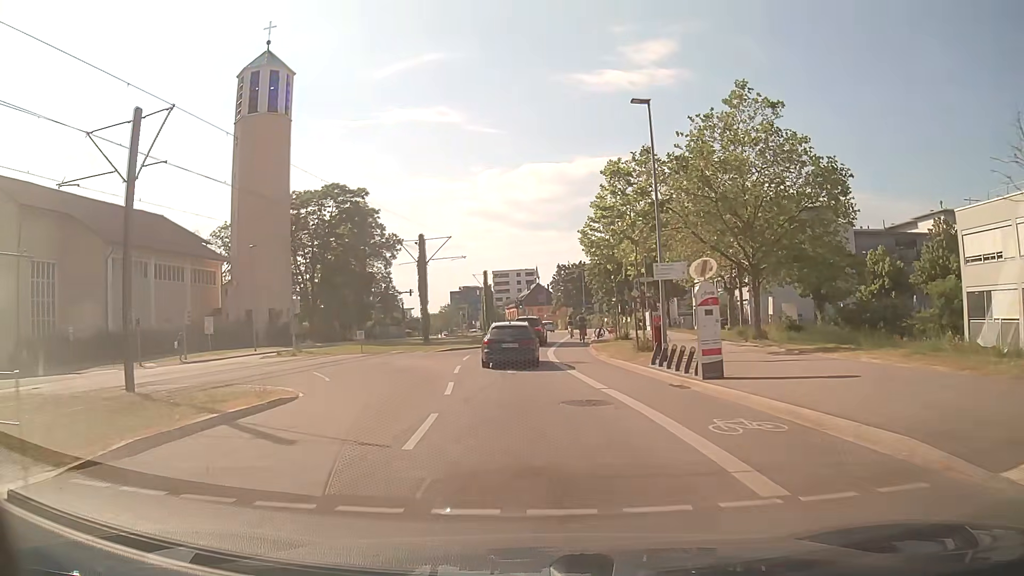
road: secondary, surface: asphalt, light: Day
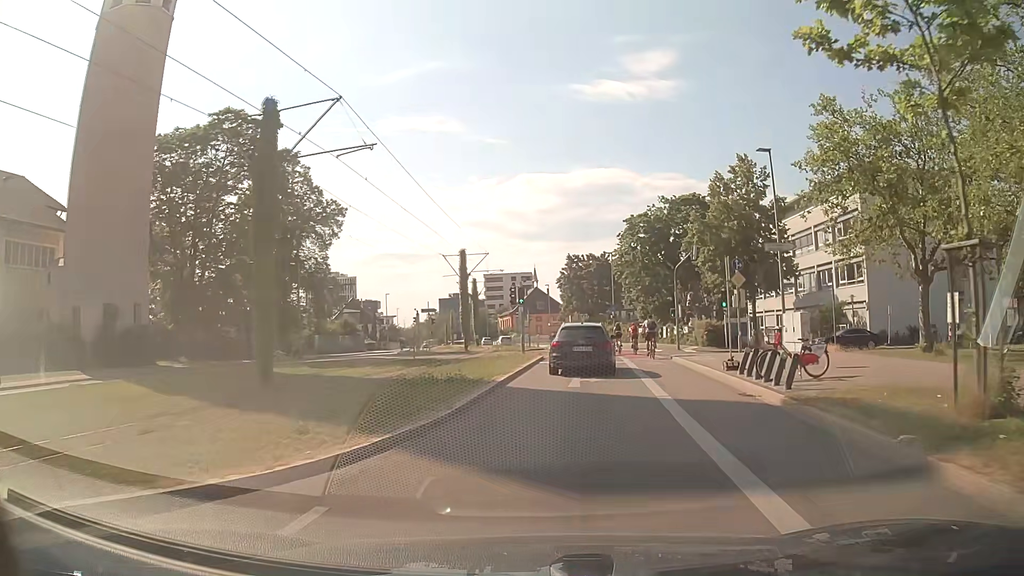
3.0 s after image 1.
(-1.2, +29.6) m; 0°
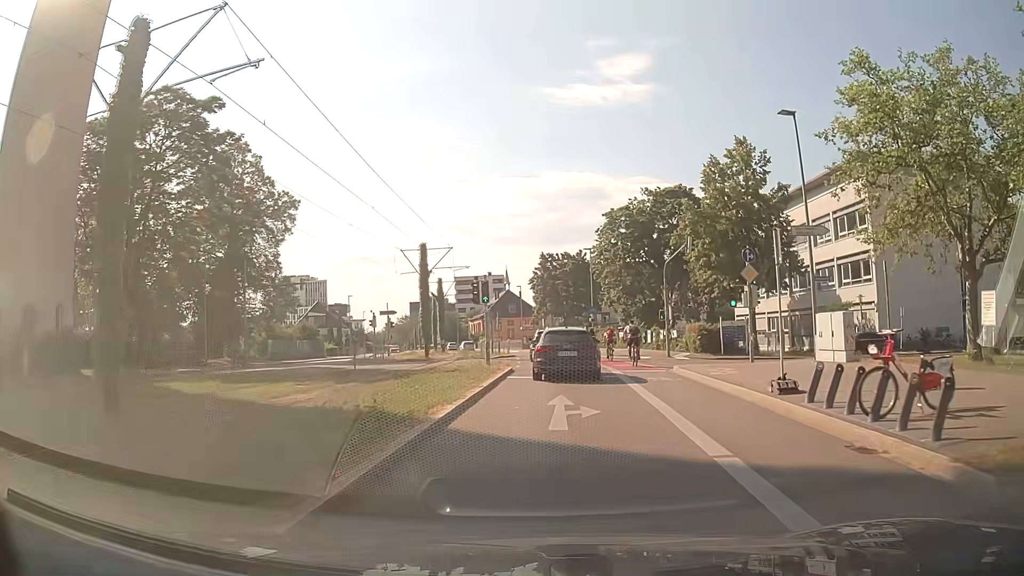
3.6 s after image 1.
(+0.1, +5.8) m; +3°
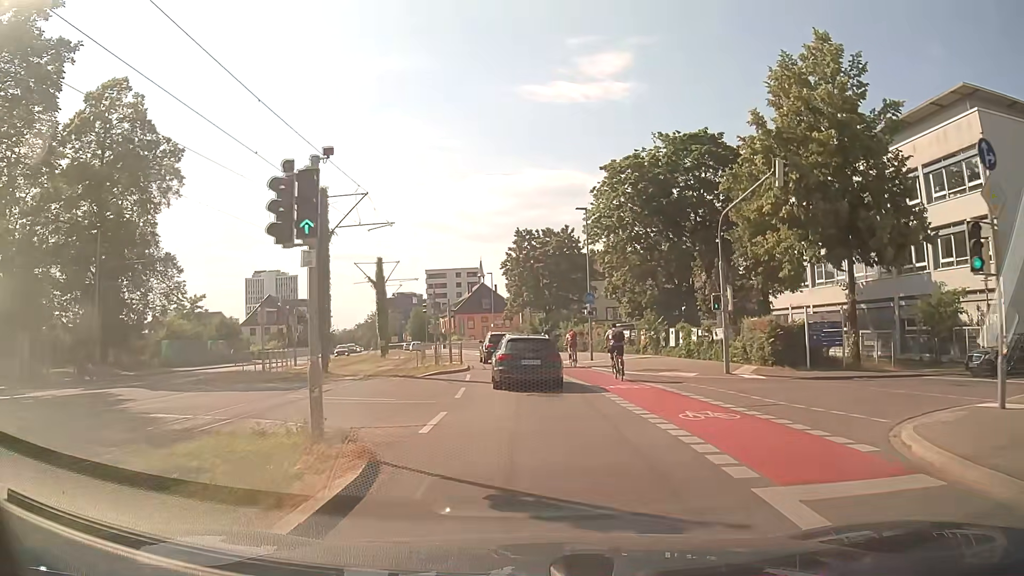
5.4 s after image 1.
(+0.5, +17.0) m; +2°
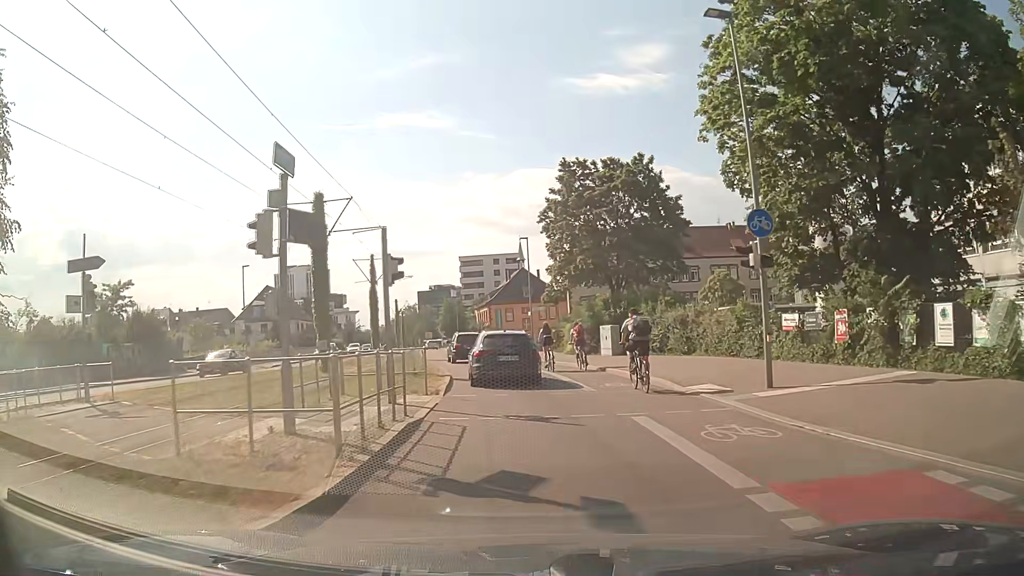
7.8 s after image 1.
(-0.7, +22.3) m; -4°
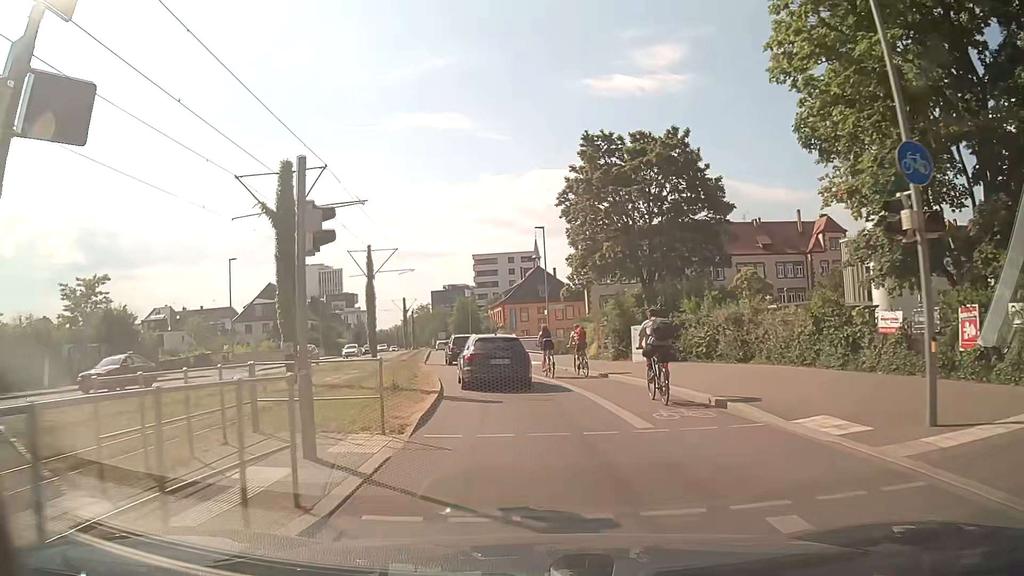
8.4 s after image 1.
(-0.1, +5.6) m; -1°
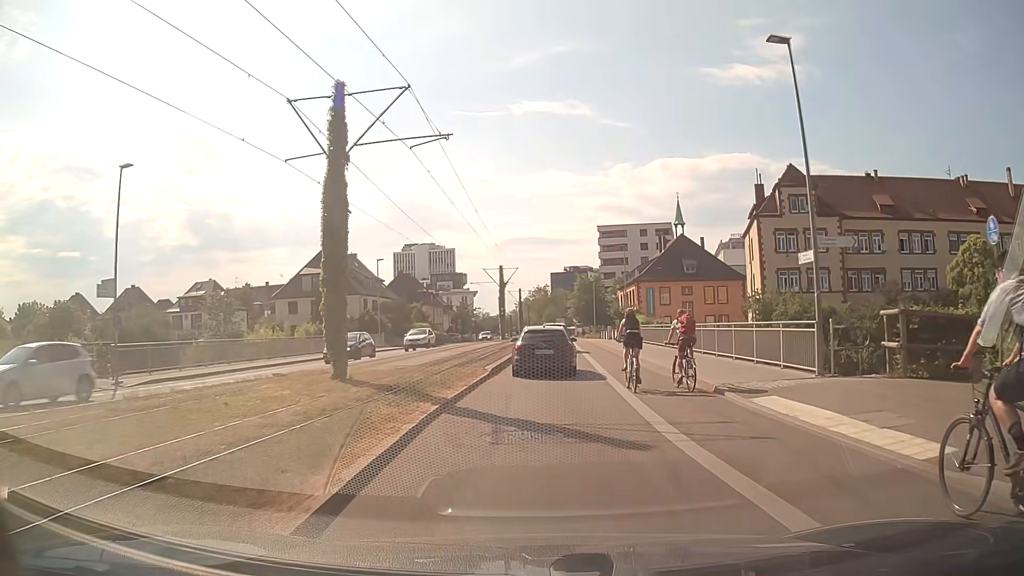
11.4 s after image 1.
(-2.7, +28.0) m; -10°
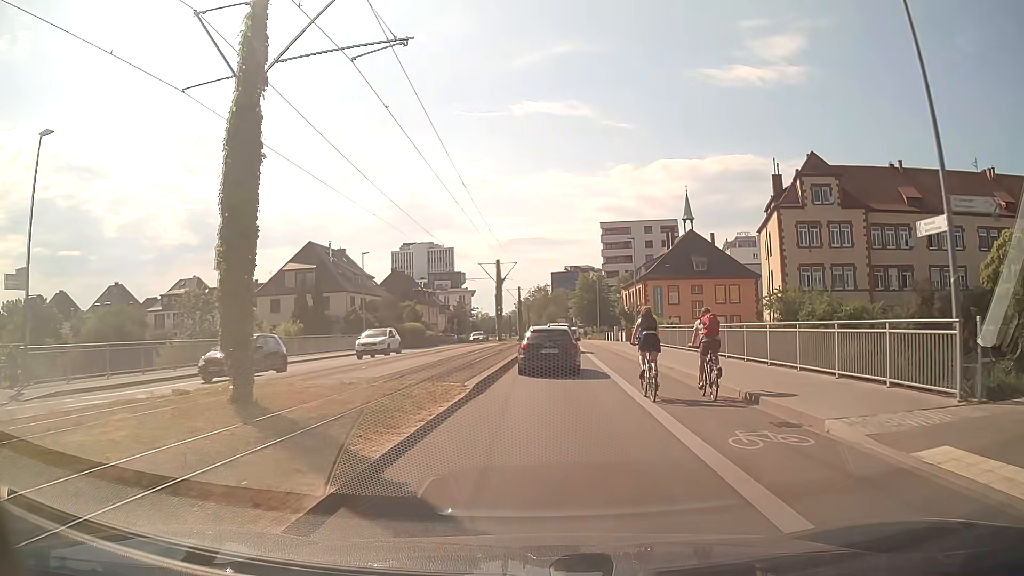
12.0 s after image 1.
(0.0, +5.7) m; 0°
